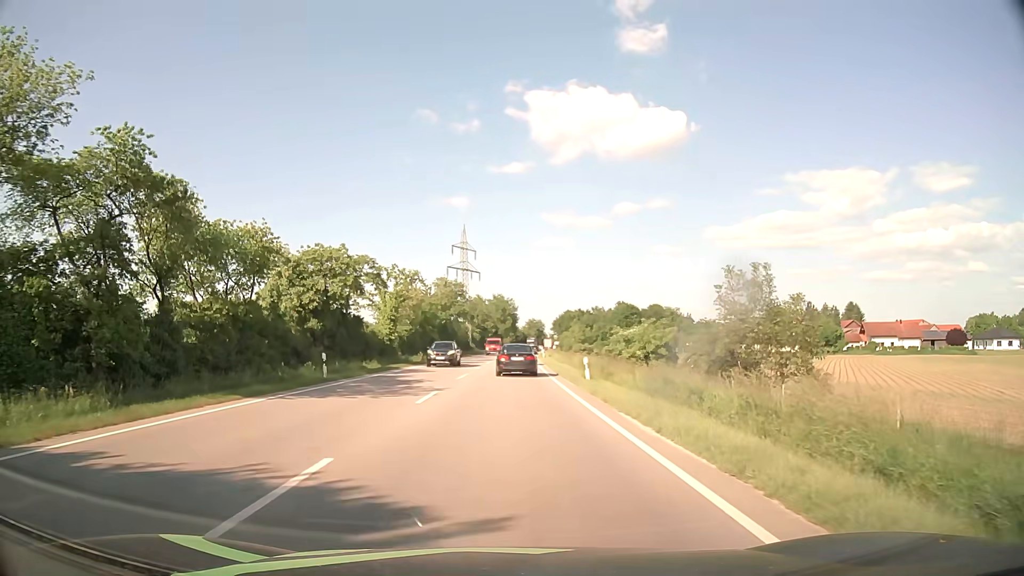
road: primary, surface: asphalt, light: Day
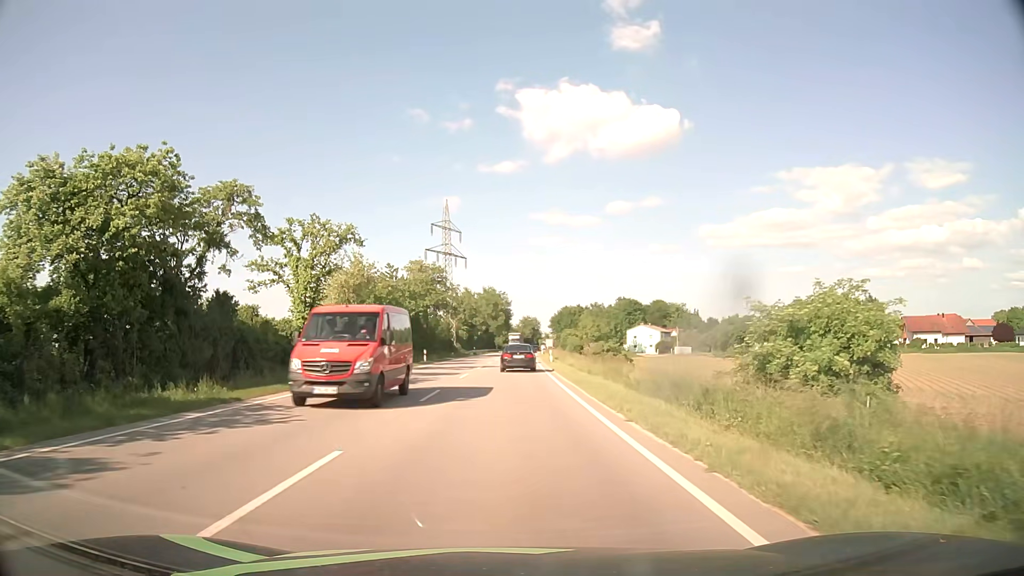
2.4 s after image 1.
(+0.2, +23.1) m; +1°
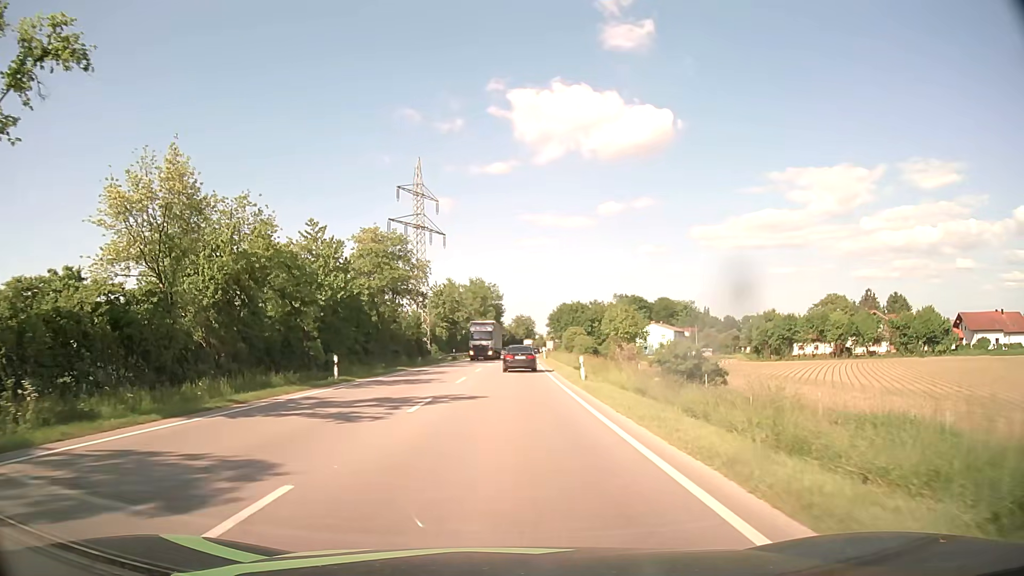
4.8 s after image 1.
(+0.2, +26.1) m; +1°
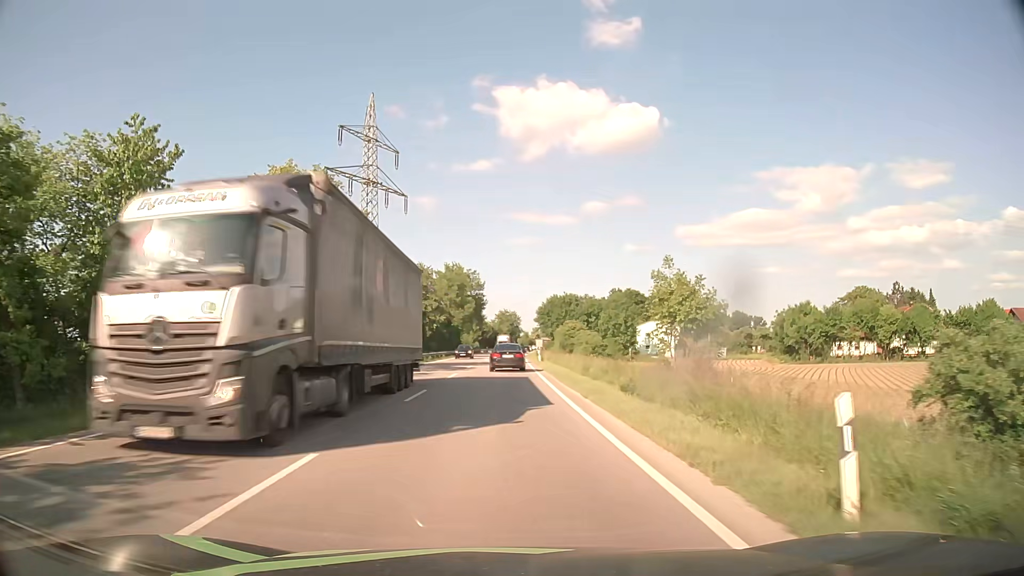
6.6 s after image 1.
(+0.2, +22.0) m; +1°
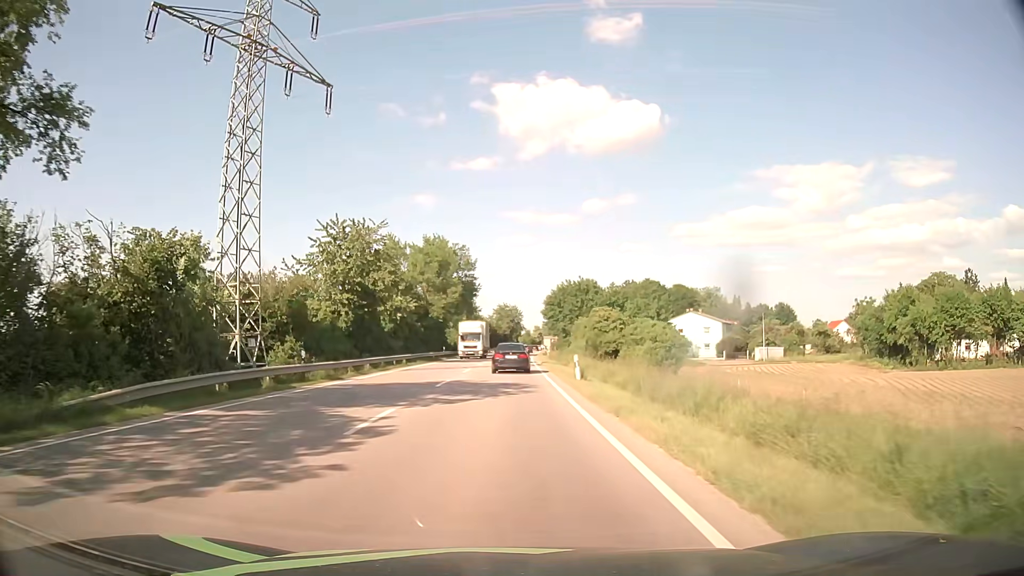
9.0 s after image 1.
(+0.1, +30.0) m; 0°
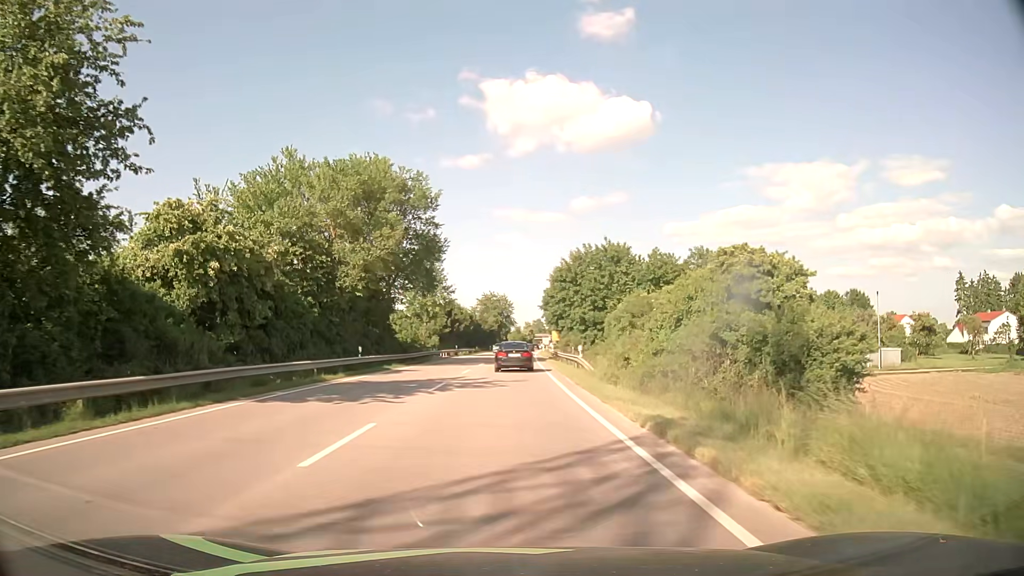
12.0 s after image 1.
(+0.2, +38.3) m; +1°
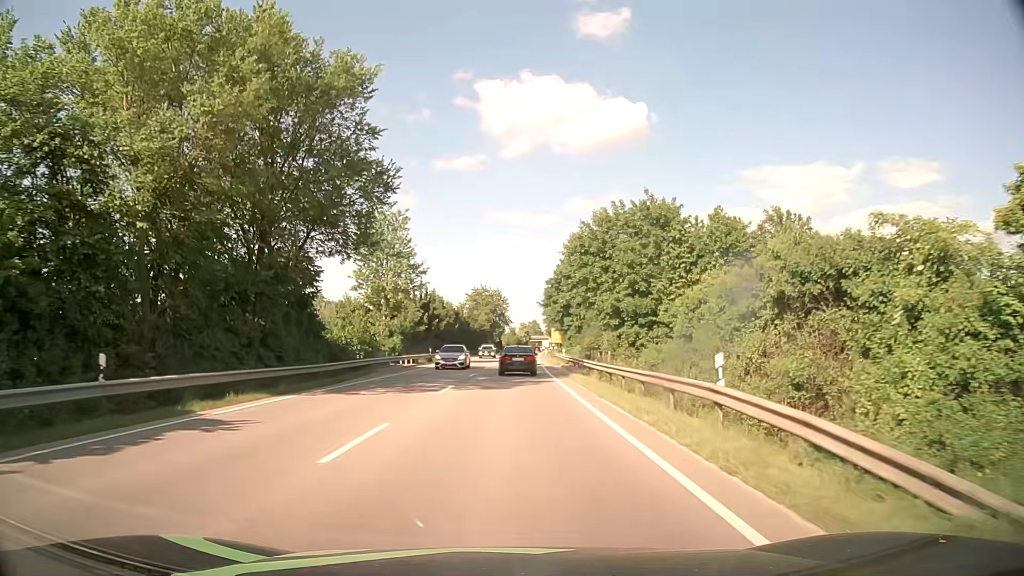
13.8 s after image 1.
(+0.2, +23.4) m; +1°
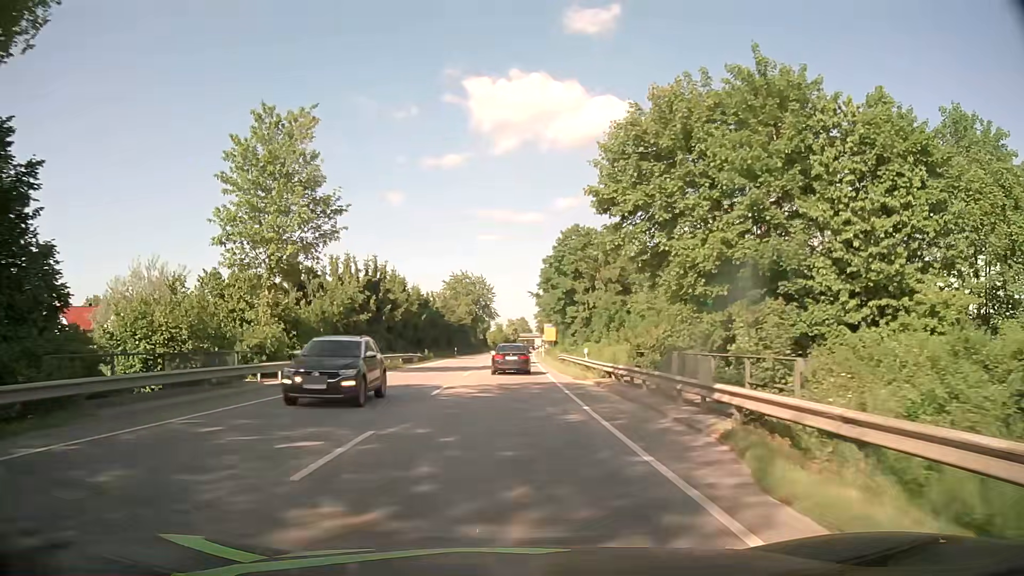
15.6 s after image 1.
(+0.3, +24.9) m; +1°
(0, +10) (0, +20) (0, +30) (0, +40) (0, +50) (+1, +60) (+1, +70) (+1, +80) (+2, +90) (+2, +100) m
